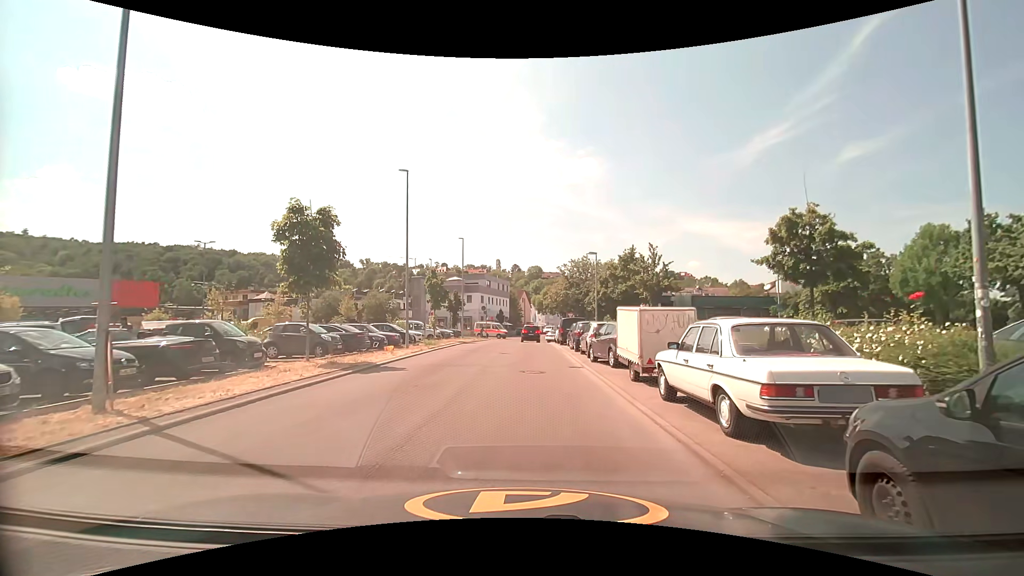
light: Day
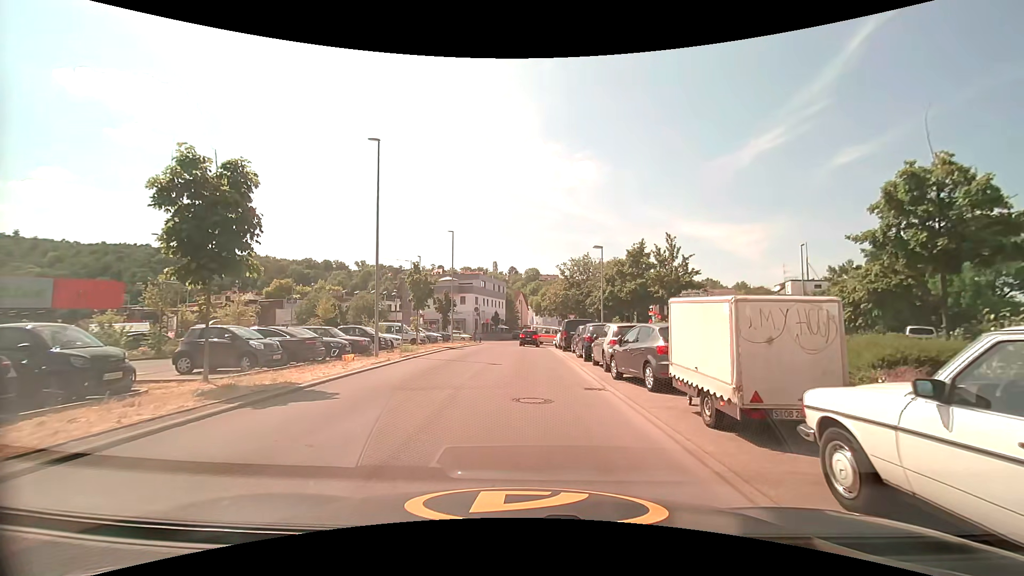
(-0.1, +5.3) m; 0°
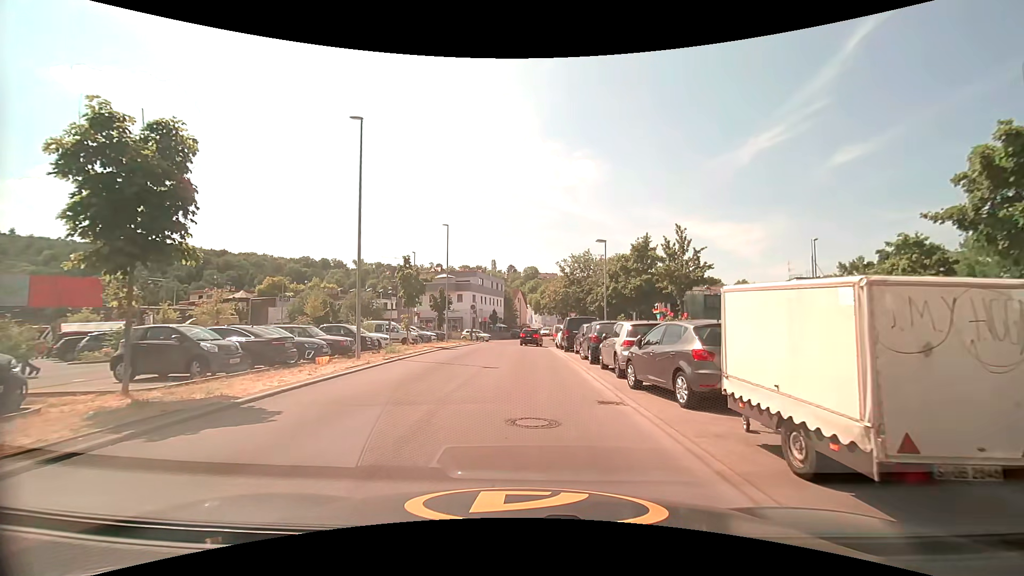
(0.0, +2.3) m; 0°
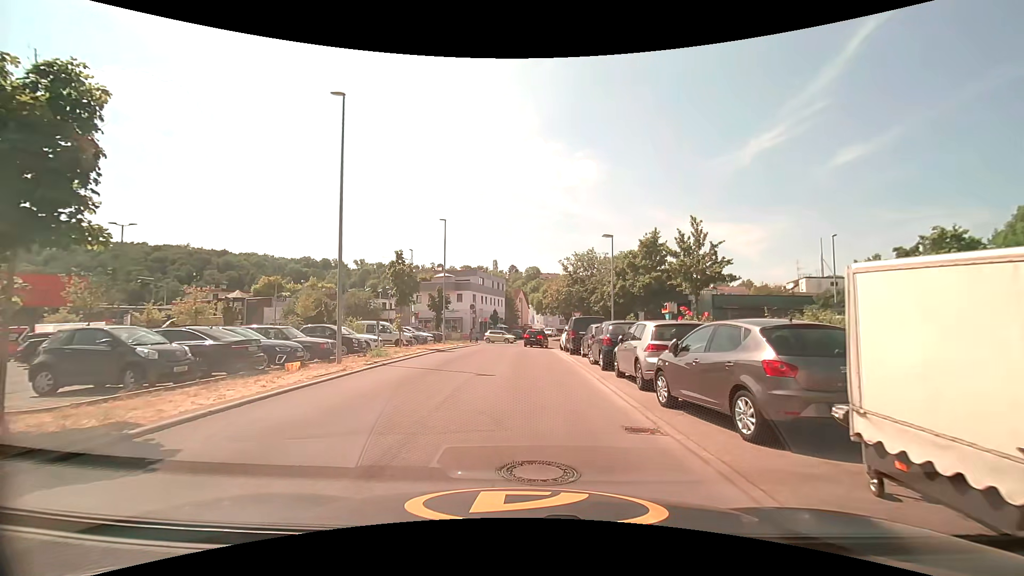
(0.0, +2.3) m; 0°
